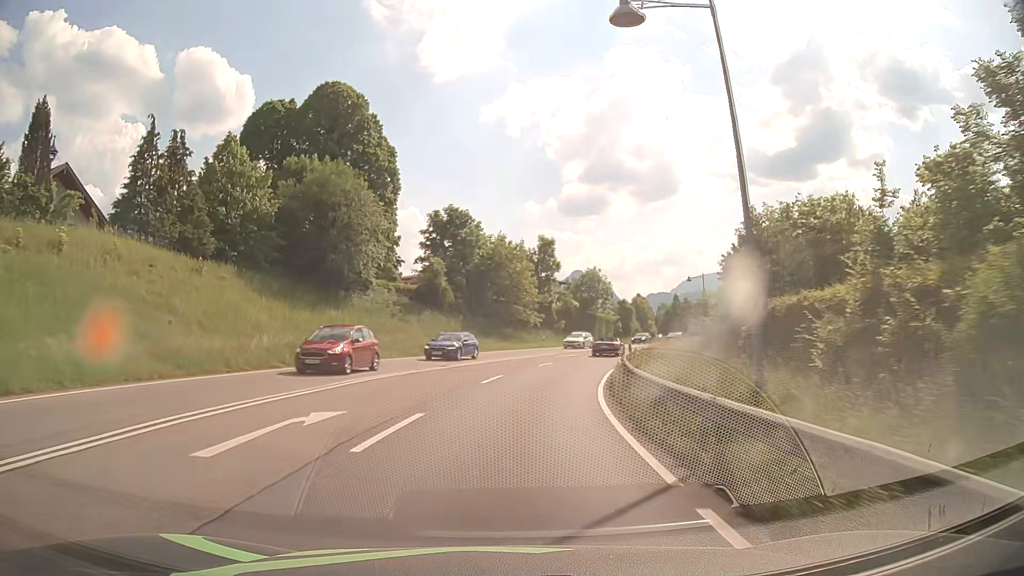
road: primary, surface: asphalt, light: Day
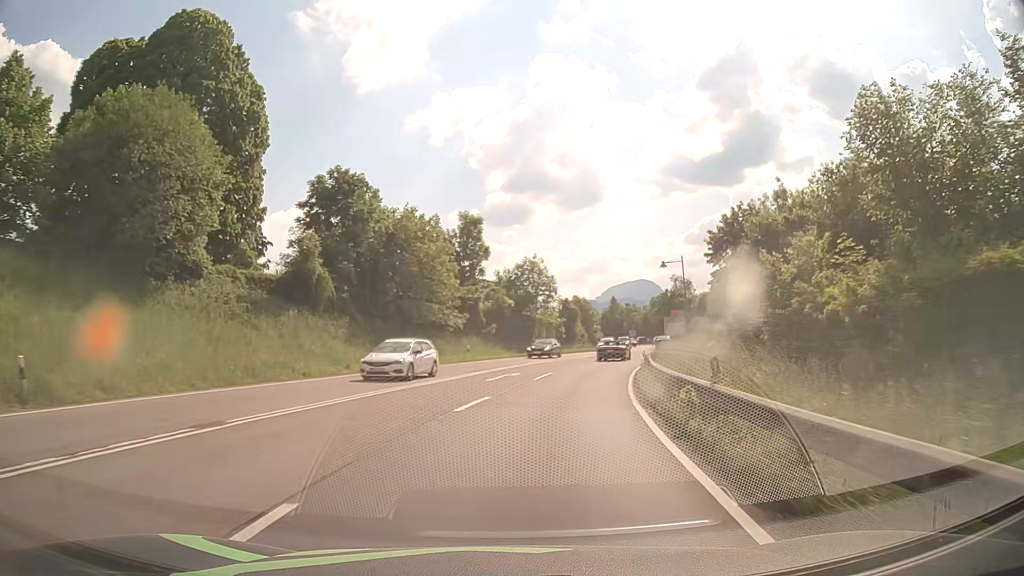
(+0.9, +18.3) m; +6°
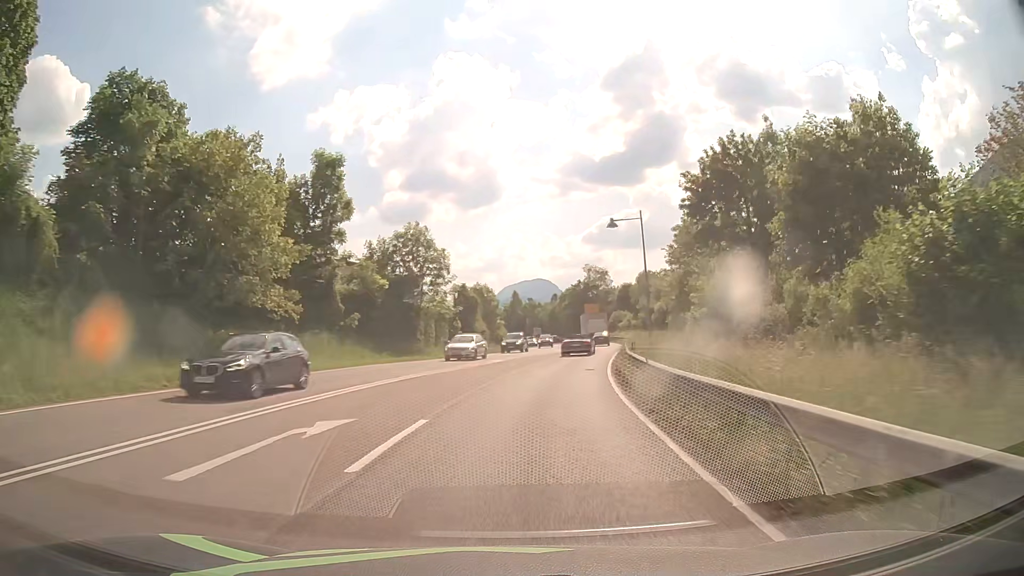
(+1.4, +18.1) m; +9°
(0, +10) (+1, +20) (+3, +30) (+4, +40) (+6, +50) (+8, +59) (+10, +69) (+11, +79) (+11, +89) (+12, +99) m
